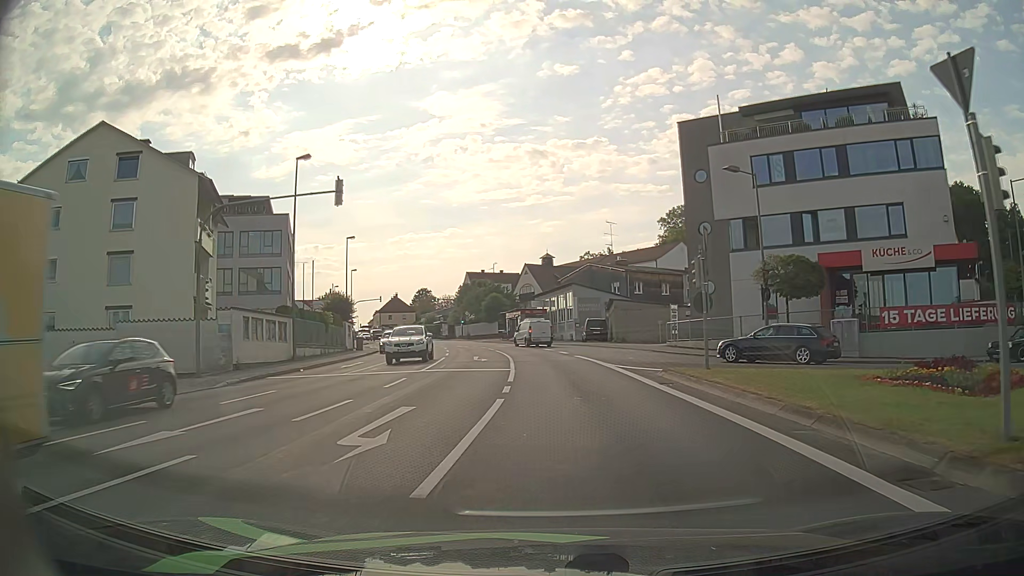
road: tertiary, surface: asphalt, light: Day
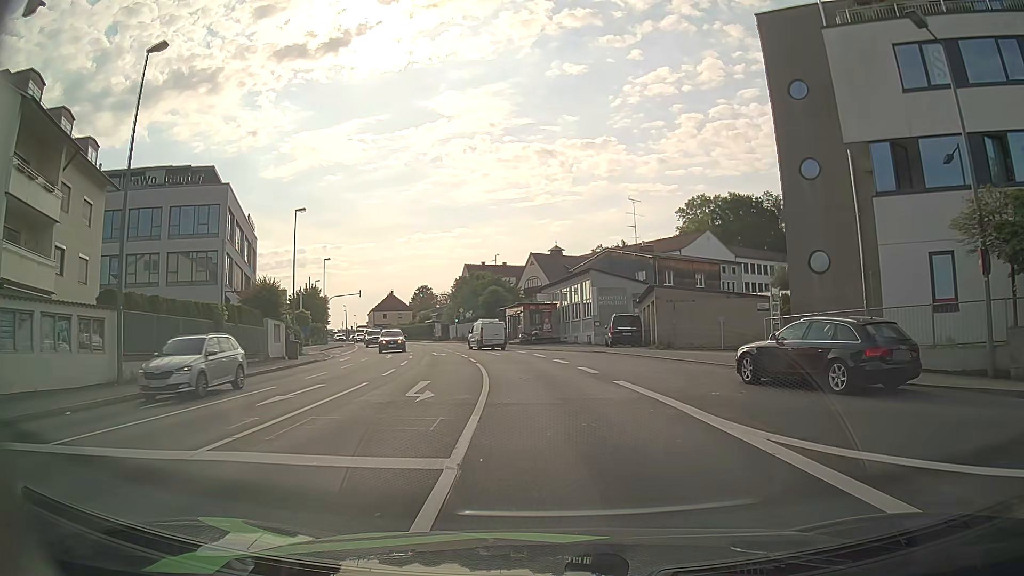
(-0.2, +15.6) m; -1°
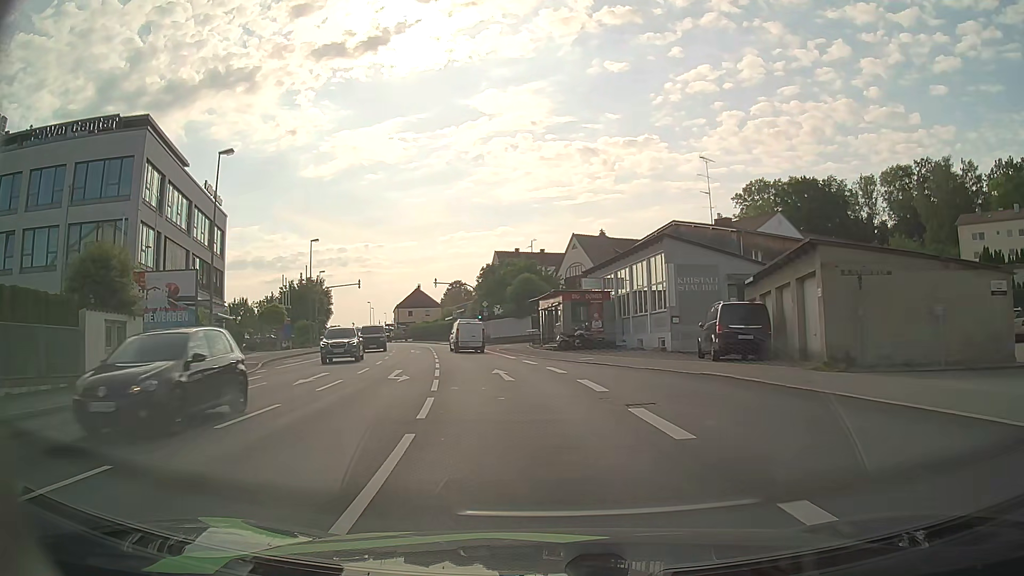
(-0.3, +17.6) m; -3°
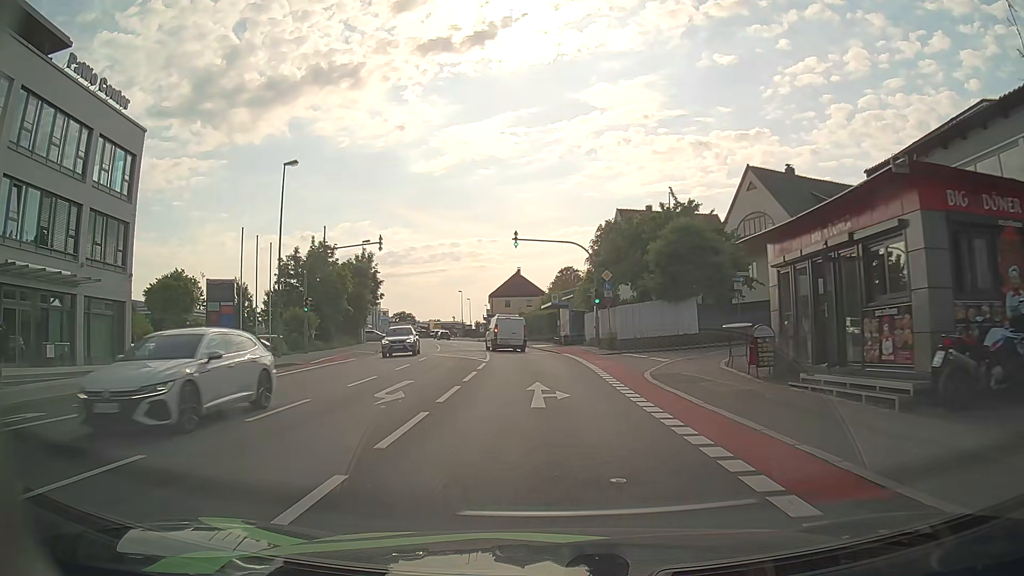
(-3.2, +30.1) m; -10°
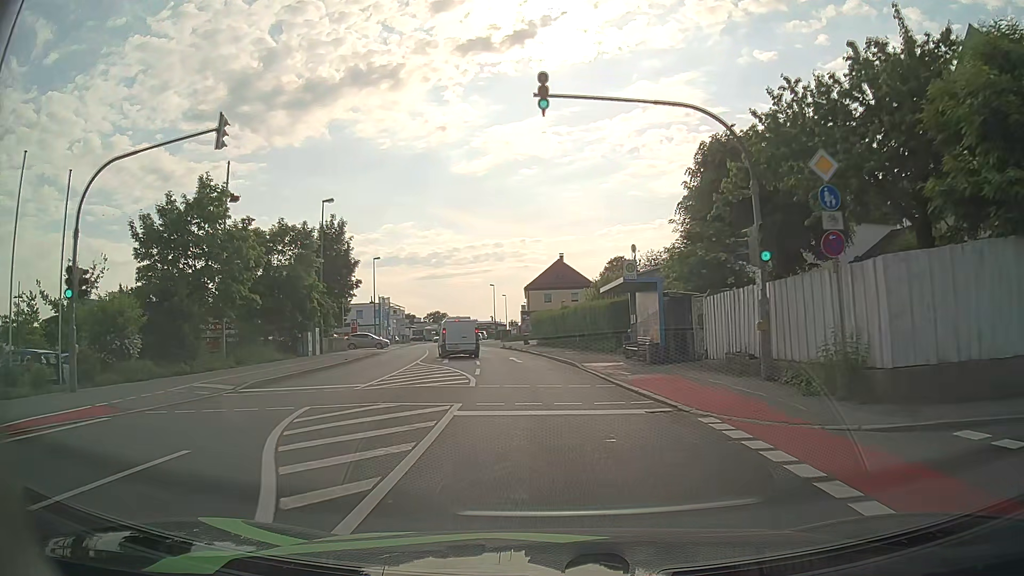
(-0.9, +23.8) m; -4°
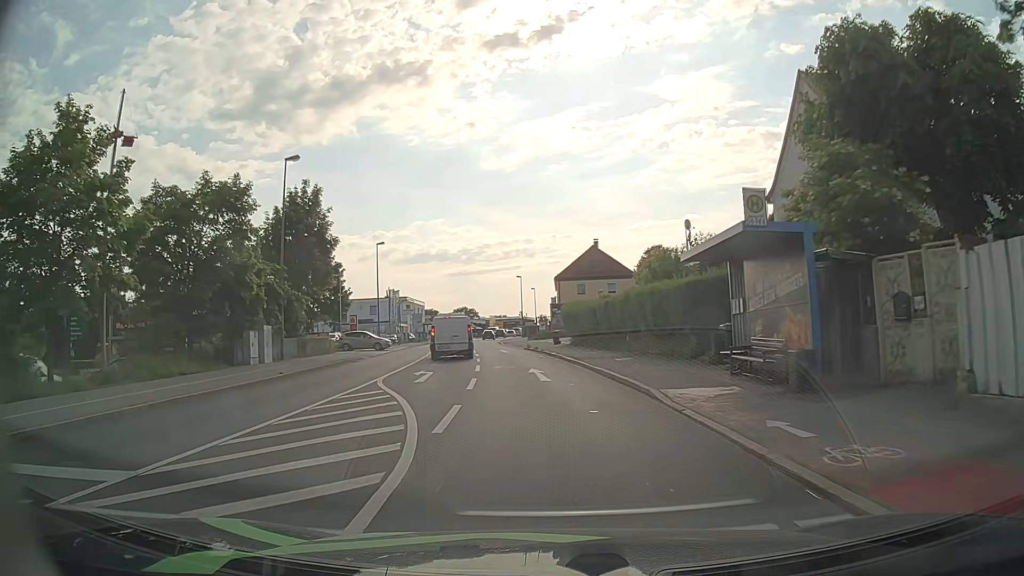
(-0.2, +11.7) m; -3°
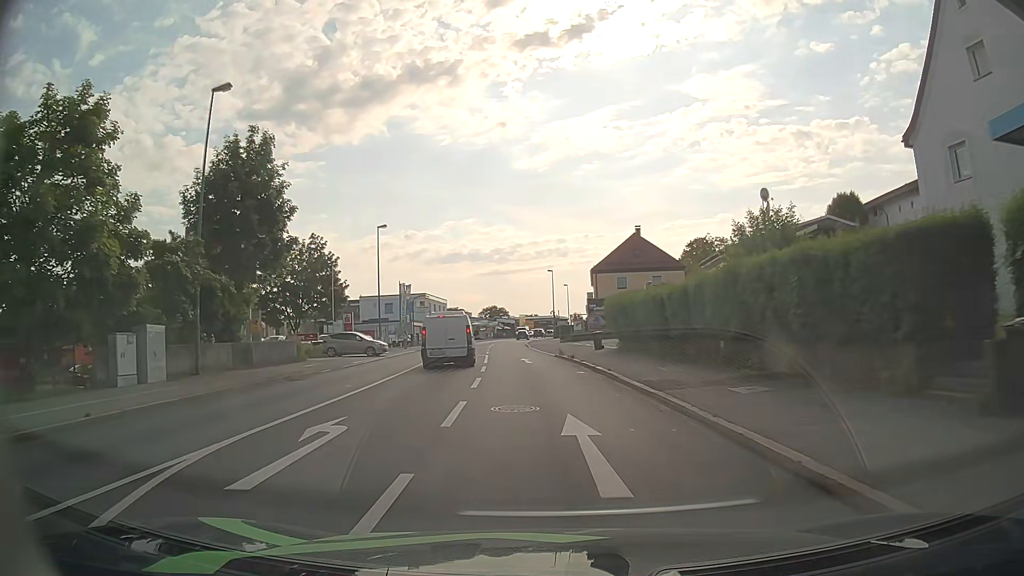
(-0.3, +11.5) m; -3°
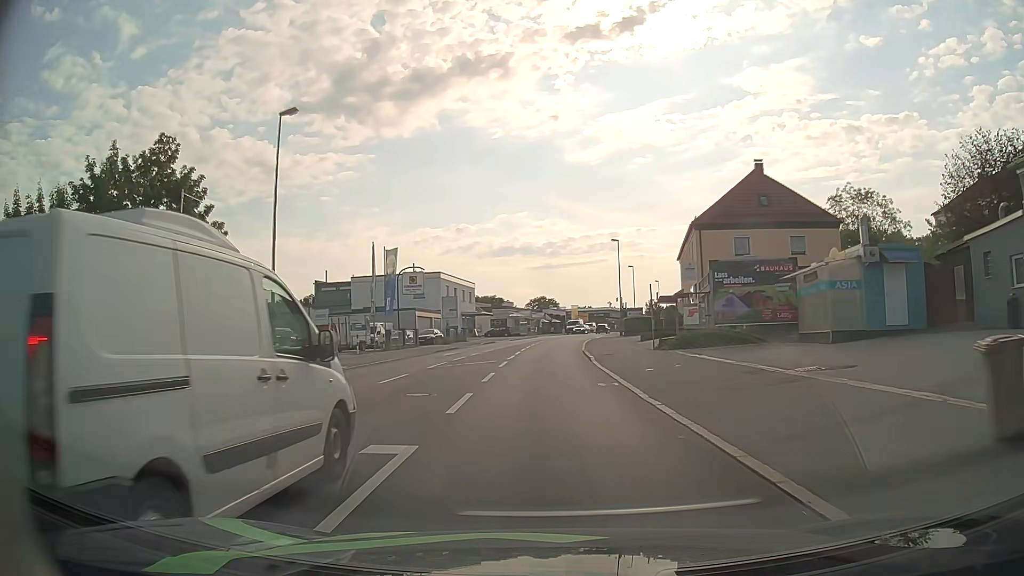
(-1.0, +30.0) m; -4°
